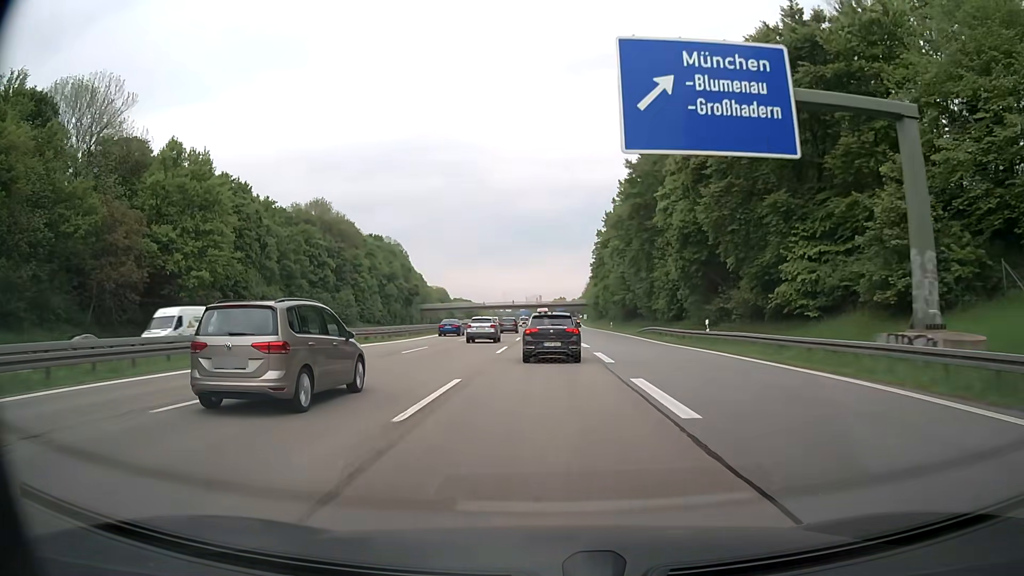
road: motorway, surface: asphalt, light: Day
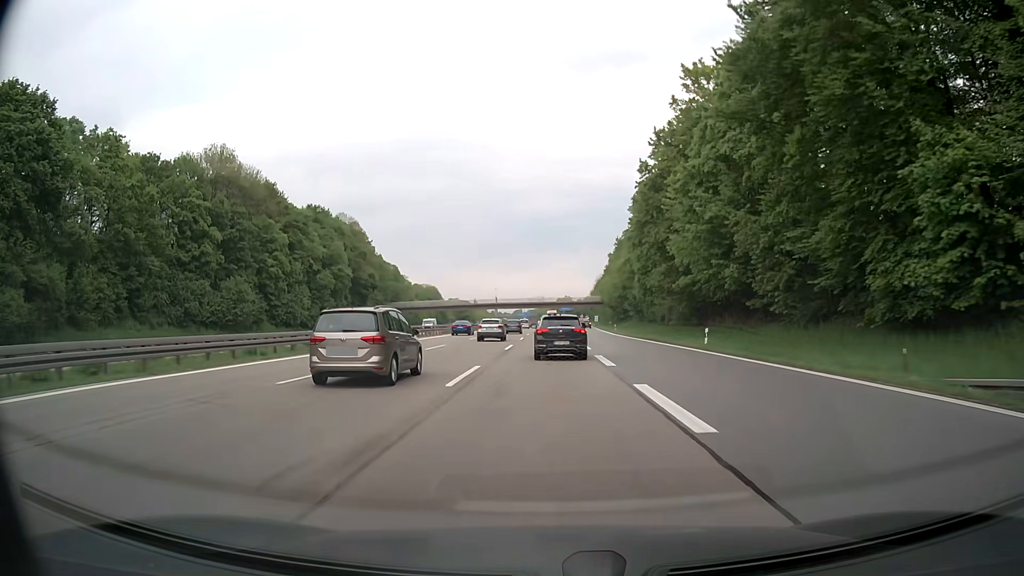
(+0.2, +49.3) m; 0°
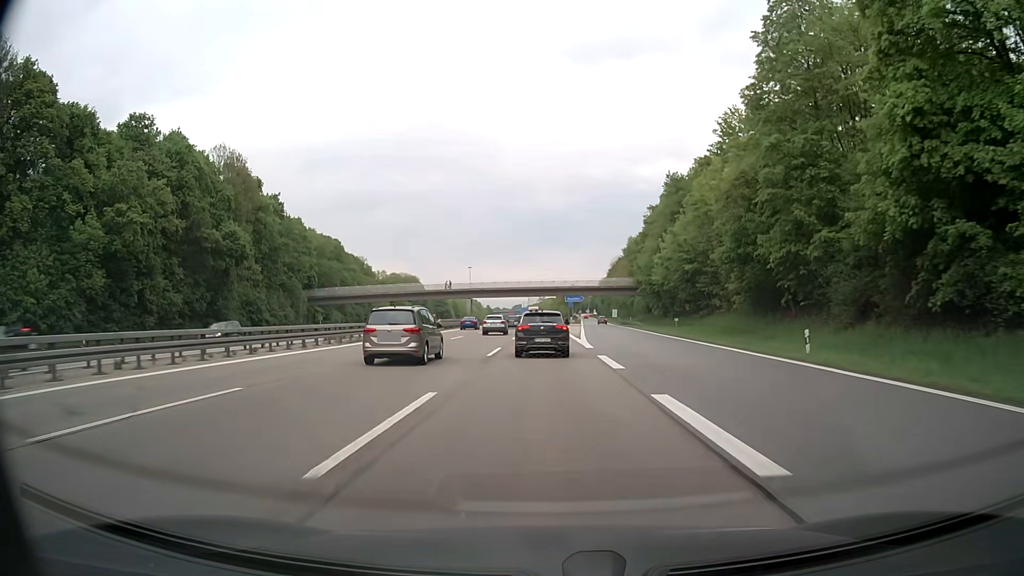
(-0.5, +62.5) m; 0°
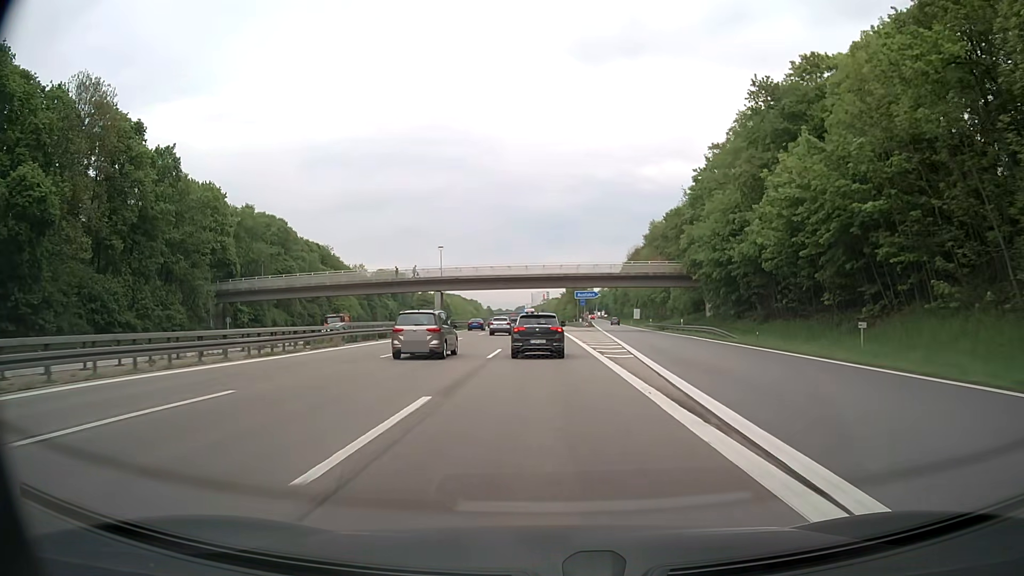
(0.0, +36.3) m; 0°
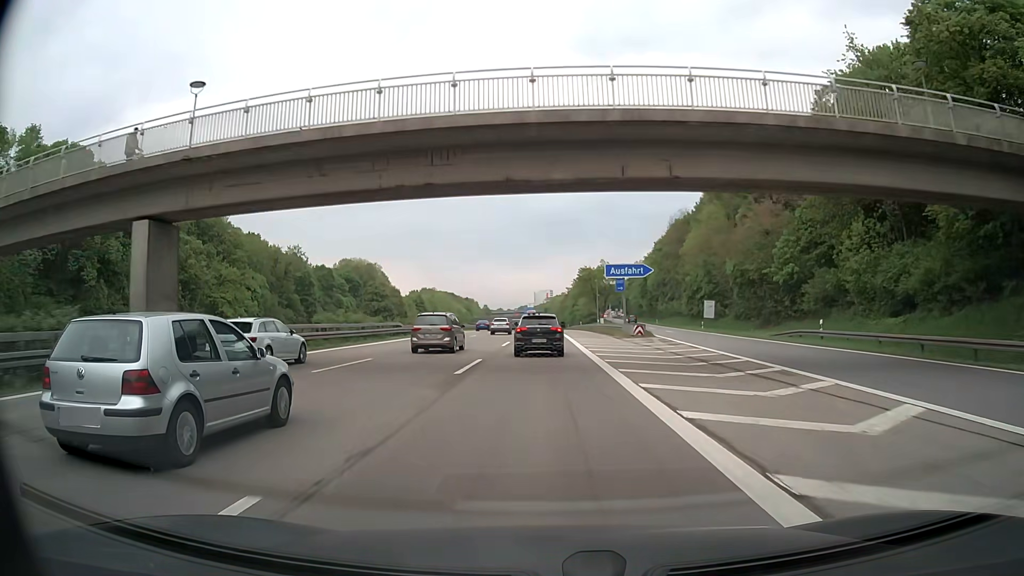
(-0.1, +61.0) m; 0°
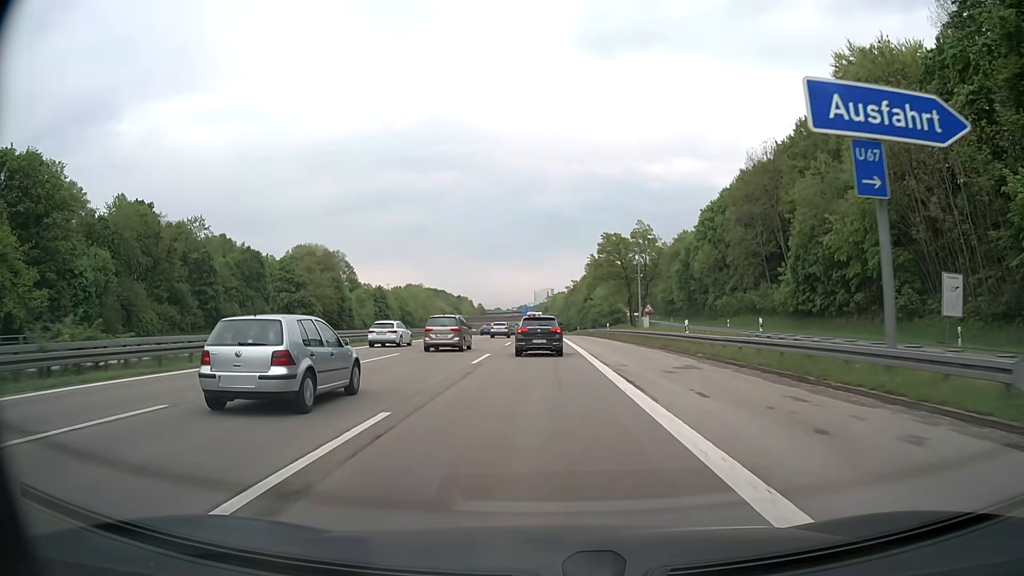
(-0.1, +49.7) m; 0°
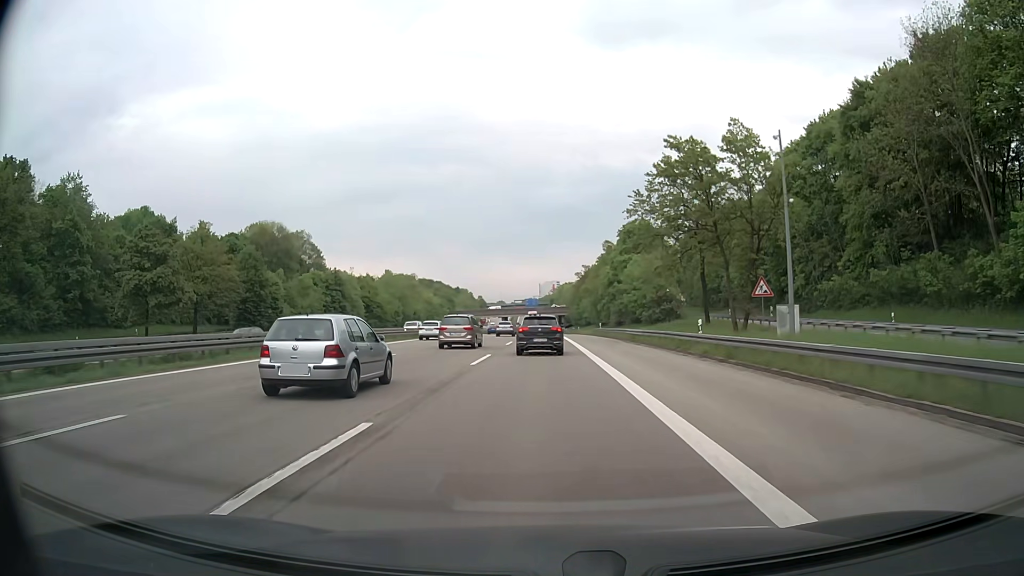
(-0.1, +37.6) m; 0°
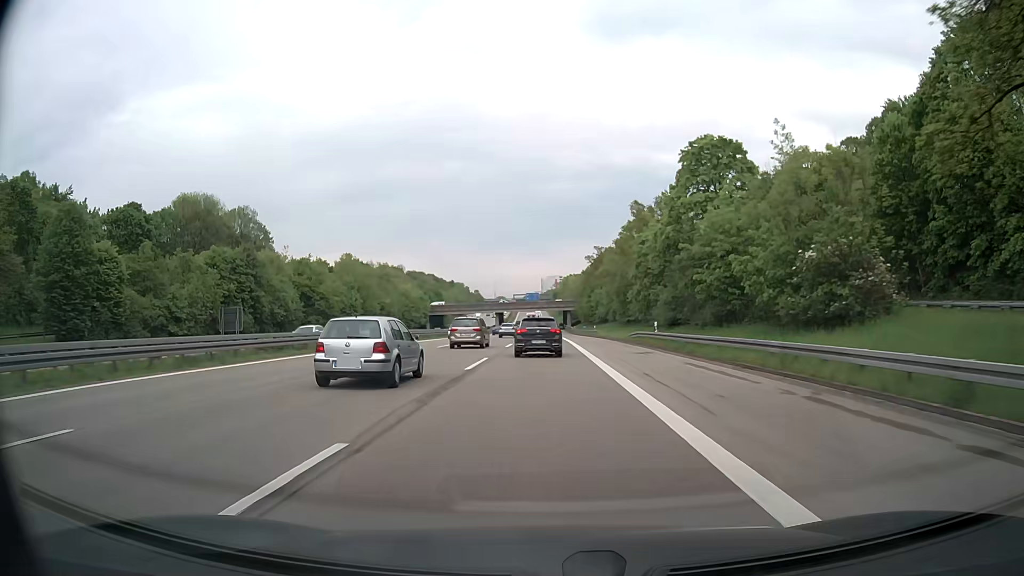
(0.0, +37.6) m; 0°
(0, +10) (0, +20) (0, +30) (0, +40) (0, +50) (0, +60) (0, +70) (0, +80) (0, +90) (0, +100) m
